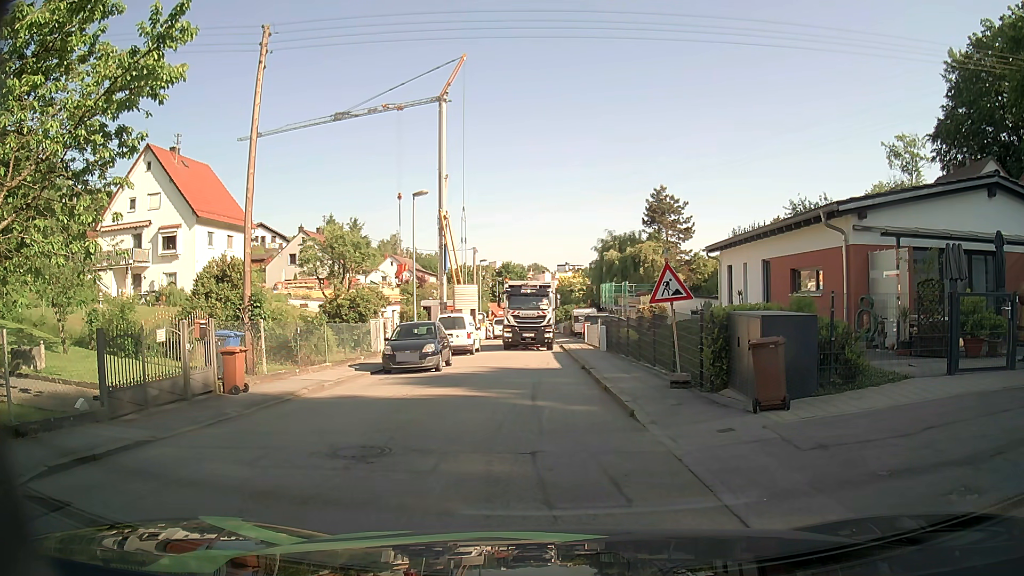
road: residential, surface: asphalt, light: Day
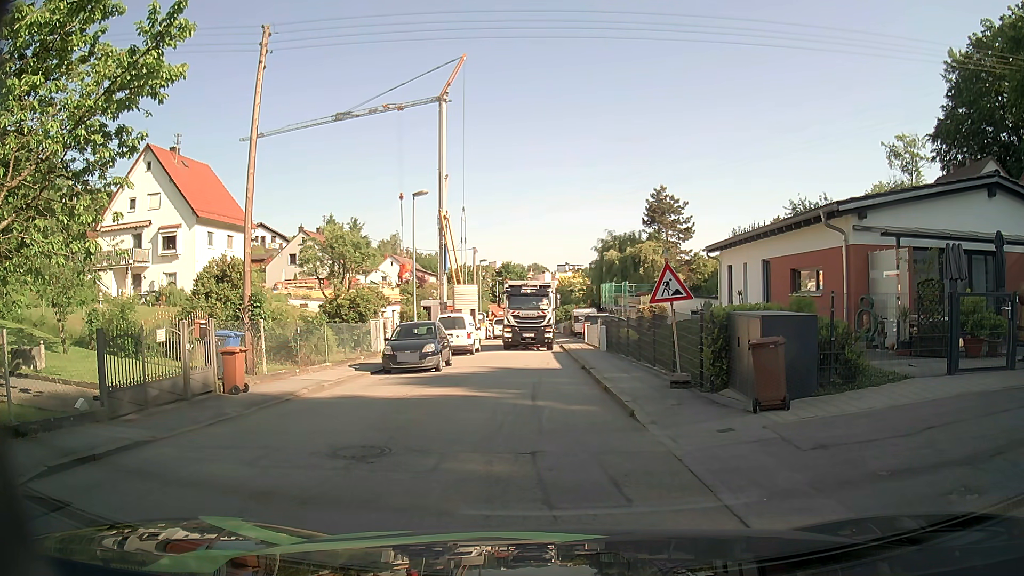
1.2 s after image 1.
(0.0, 0.0) m; 0°
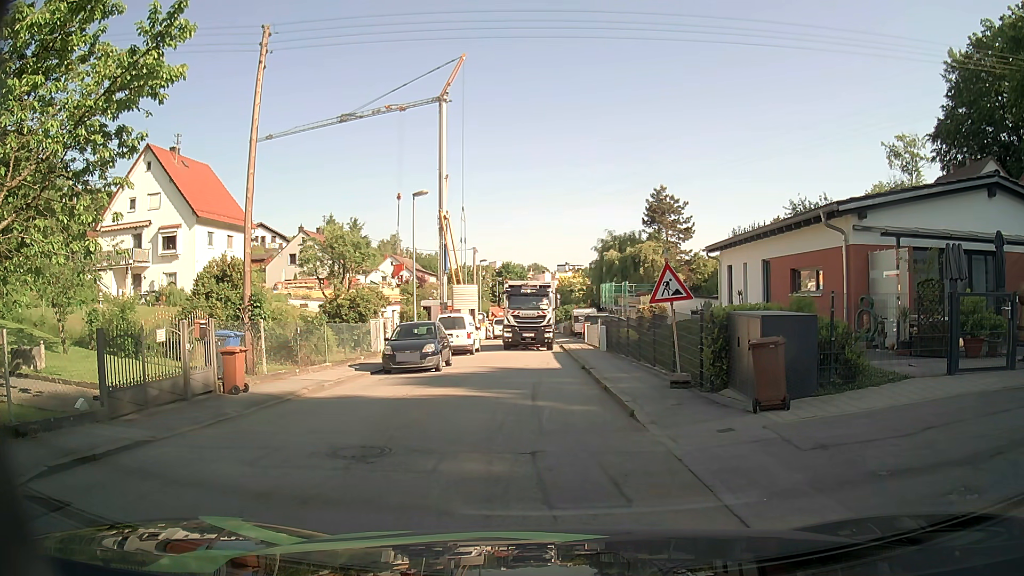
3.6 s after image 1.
(0.0, 0.0) m; 0°
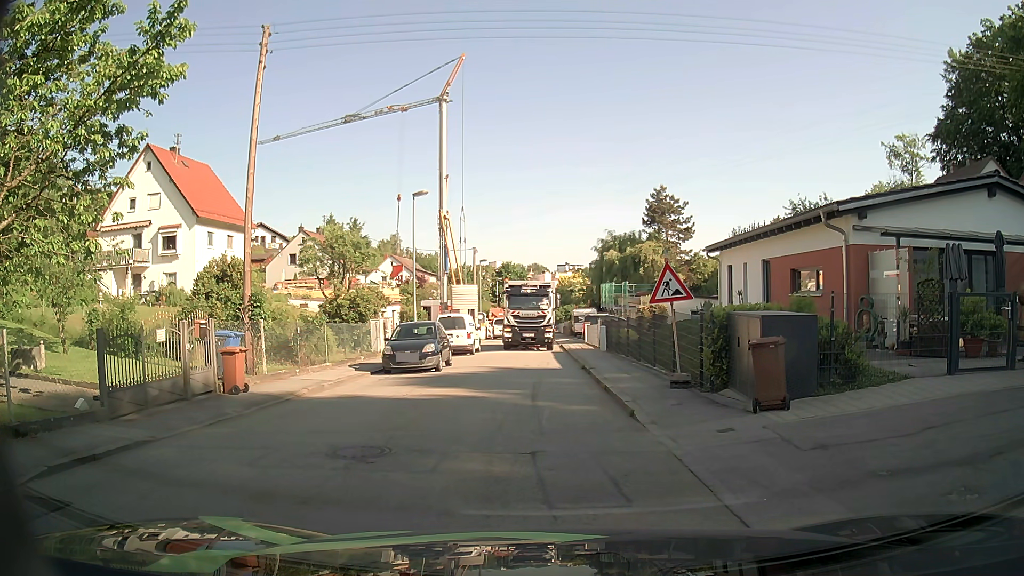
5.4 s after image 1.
(0.0, 0.0) m; 0°
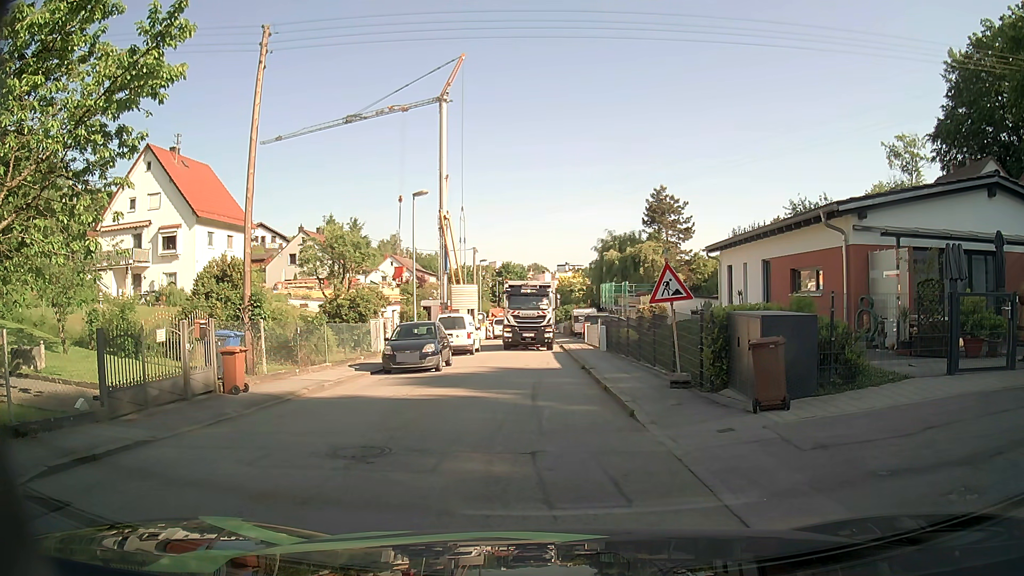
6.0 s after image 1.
(0.0, 0.0) m; 0°
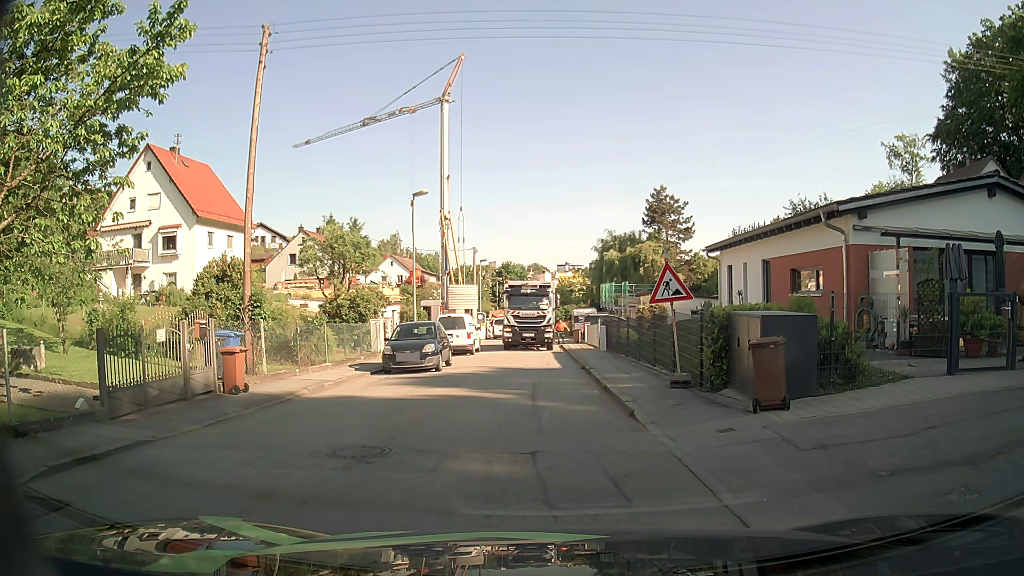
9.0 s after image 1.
(0.0, 0.0) m; 0°
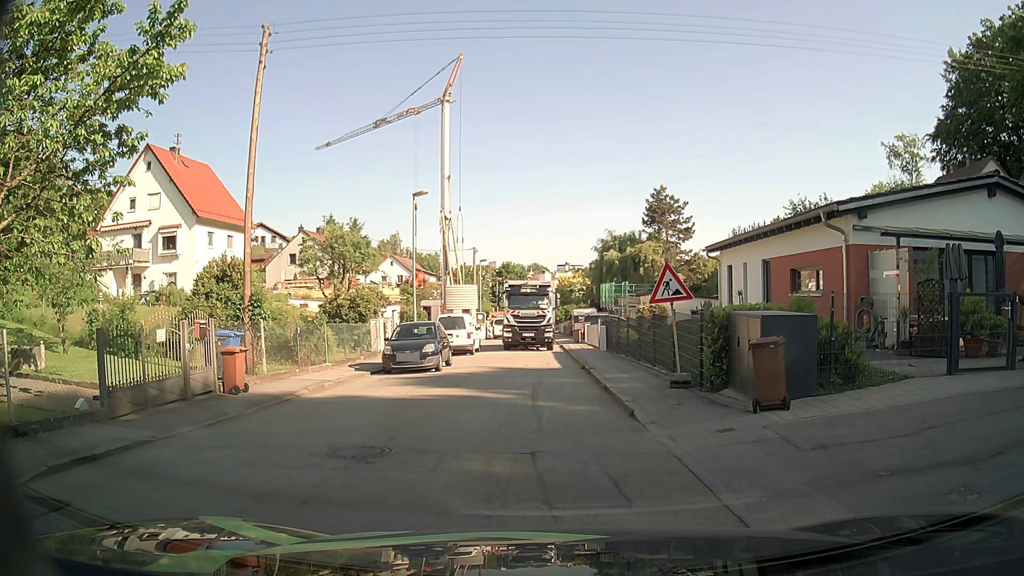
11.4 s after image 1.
(0.0, 0.0) m; 0°
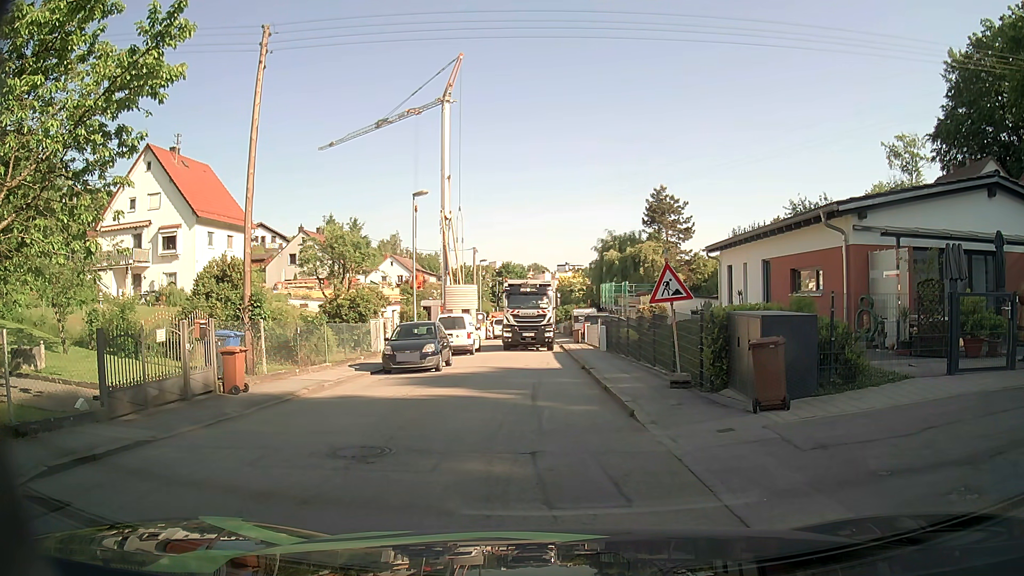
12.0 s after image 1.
(0.0, 0.0) m; 0°
